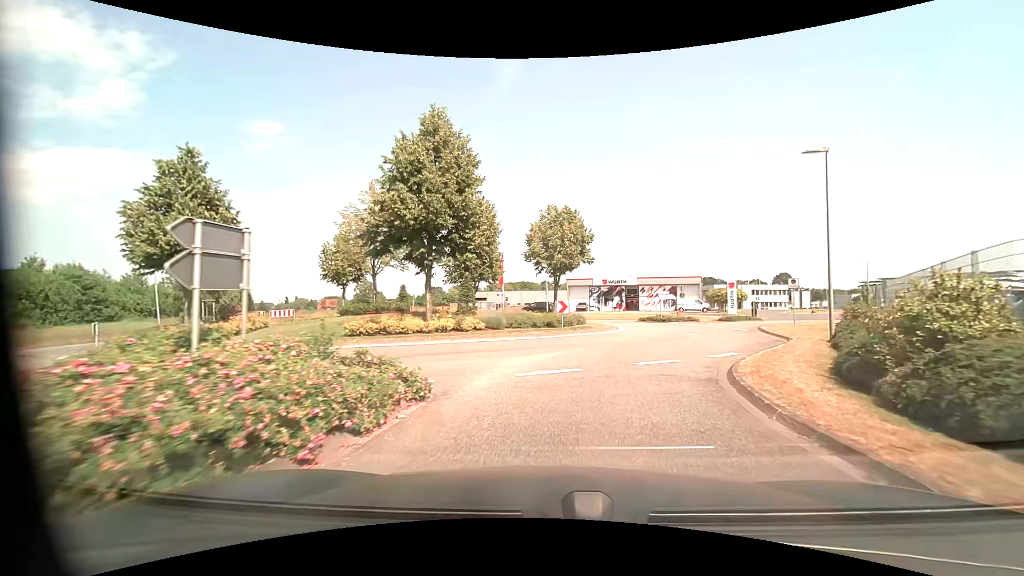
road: secondary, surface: paved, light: Day
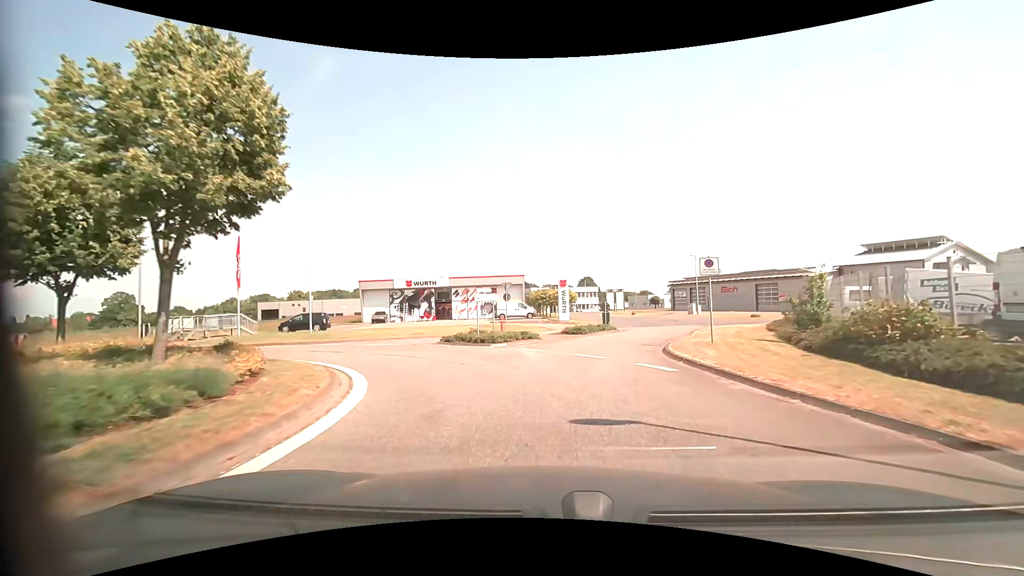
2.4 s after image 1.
(+3.5, +17.8) m; +21°
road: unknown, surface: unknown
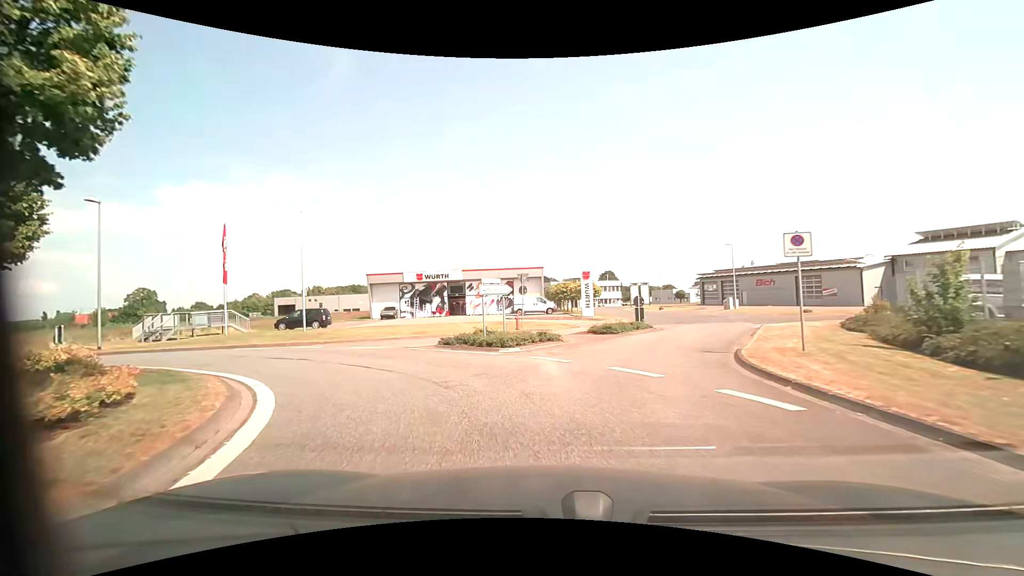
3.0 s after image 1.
(0.0, +4.4) m; -2°
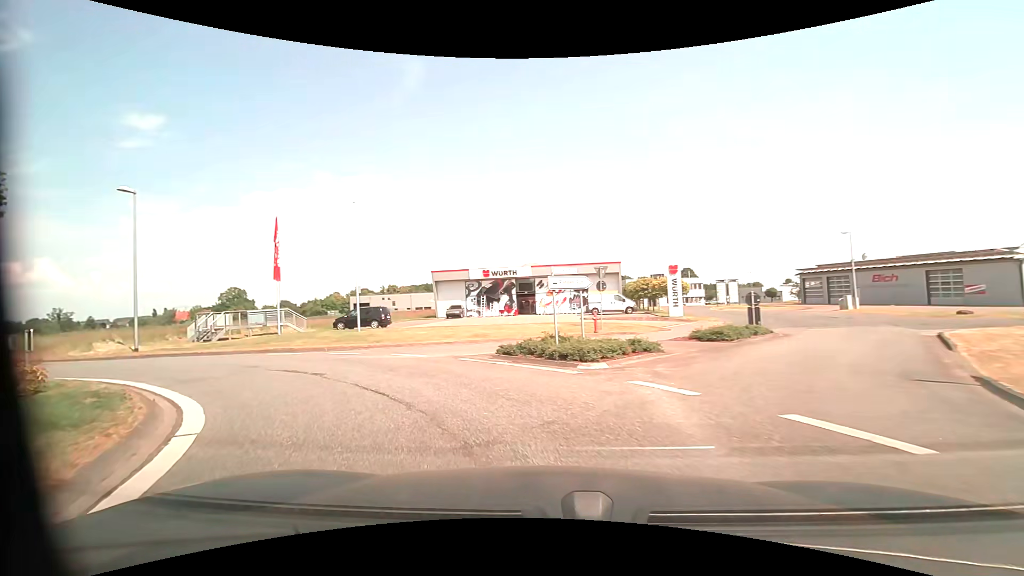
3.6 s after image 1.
(-0.2, +4.2) m; -8°
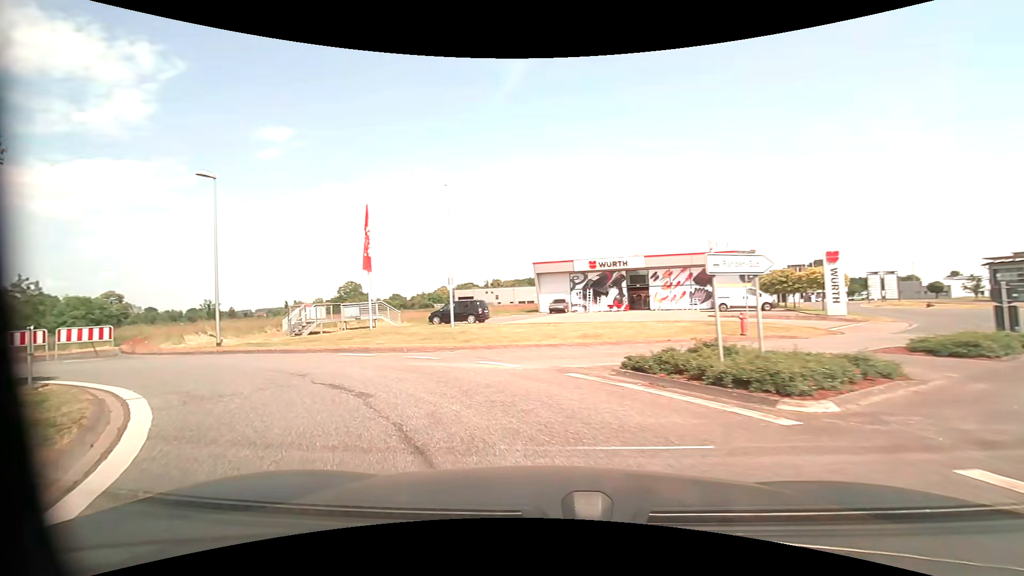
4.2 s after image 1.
(-0.4, +4.1) m; -11°
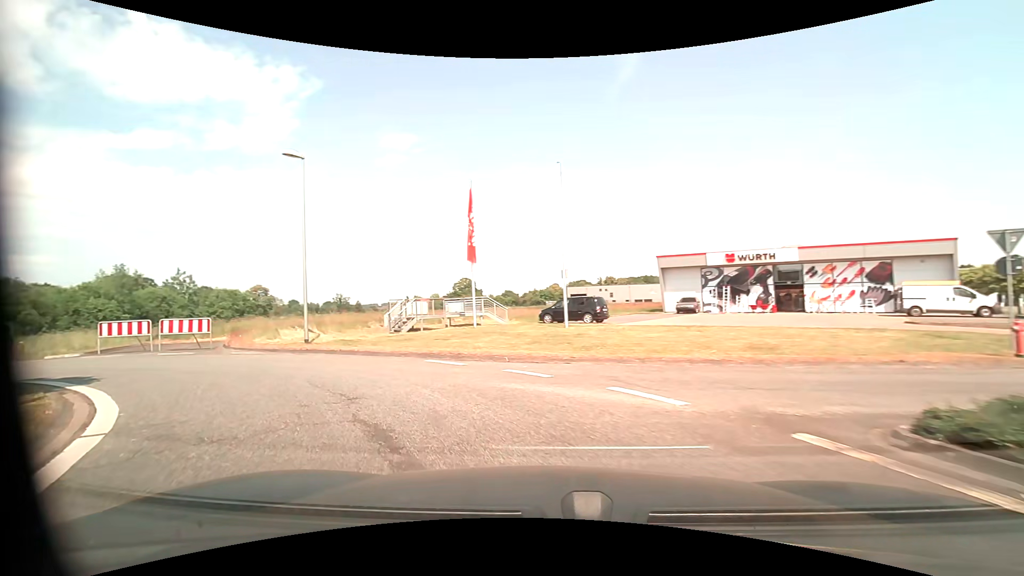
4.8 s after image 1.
(-0.5, +4.0) m; -14°
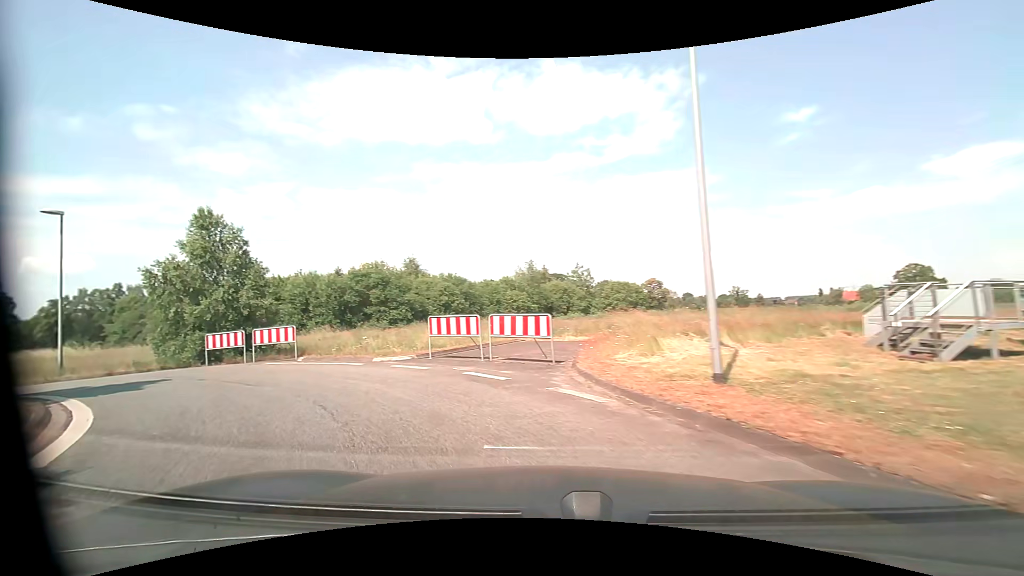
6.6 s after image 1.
(-3.9, +11.0) m; -42°
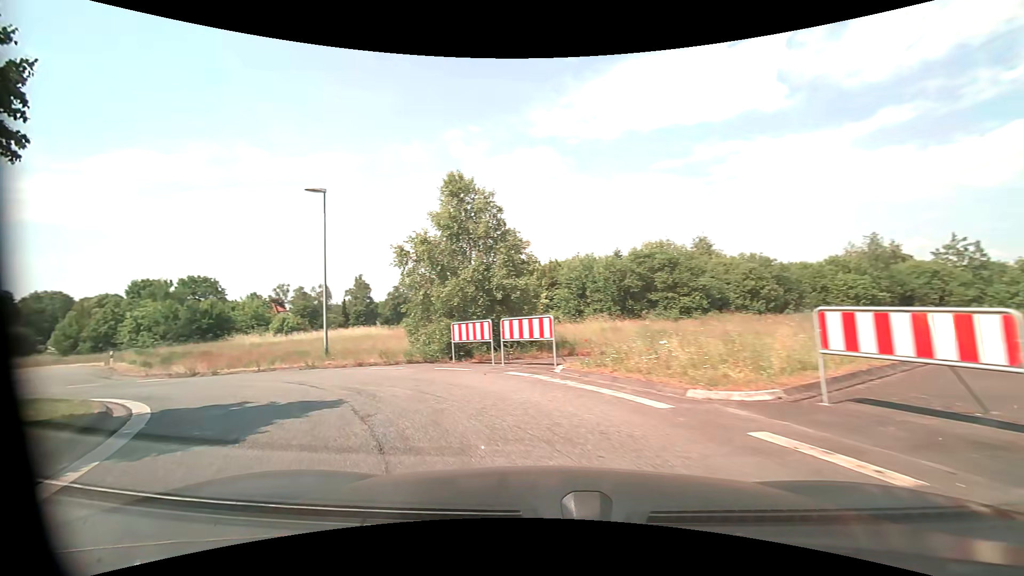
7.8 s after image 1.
(-2.2, +7.7) m; -32°
(-3, +9) (-11, +16) (-19, +21) (-27, +27) (-35, +33) (-44, +38) (-53, +41) (-63, +44) (-72, +47) (-81, +52) m
